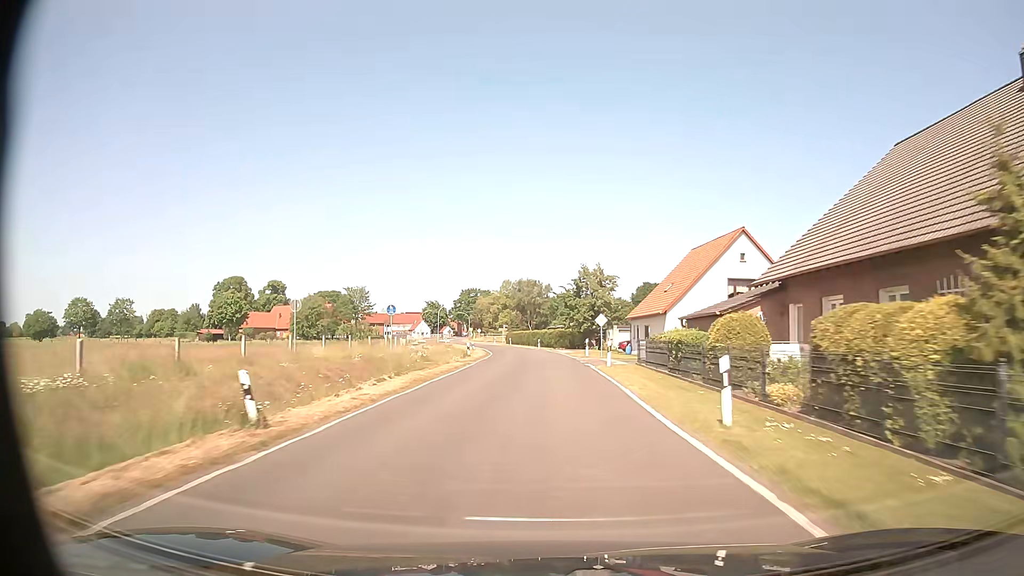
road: secondary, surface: paved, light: Day
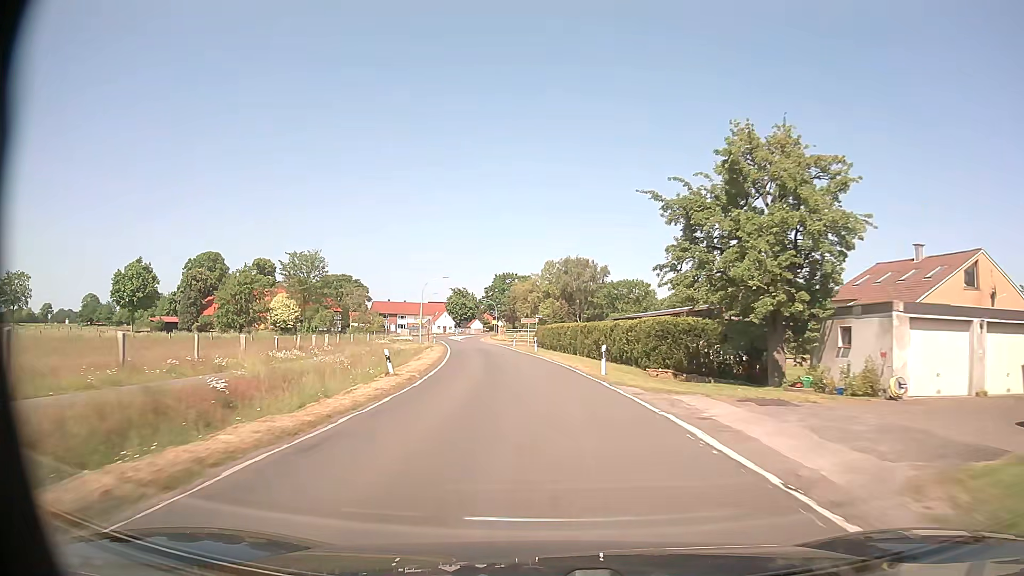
(-1.0, +51.8) m; -4°
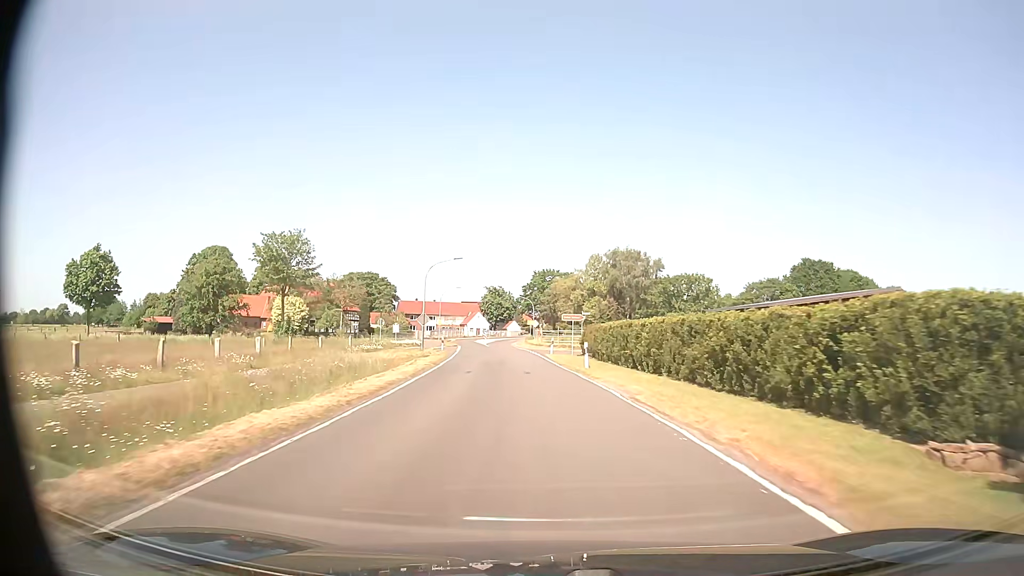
(-0.6, +20.2) m; -4°
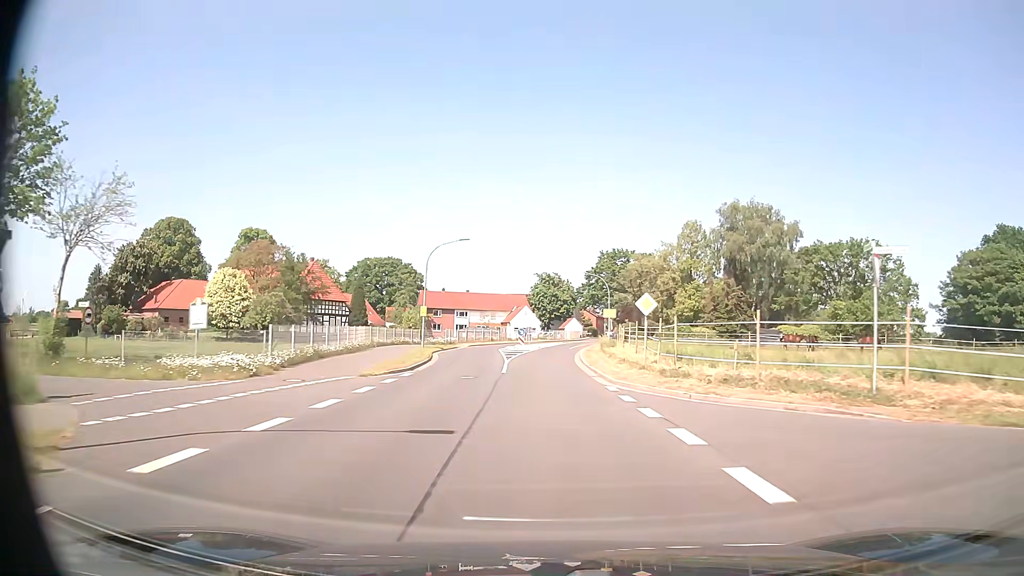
(-2.6, +48.8) m; -5°
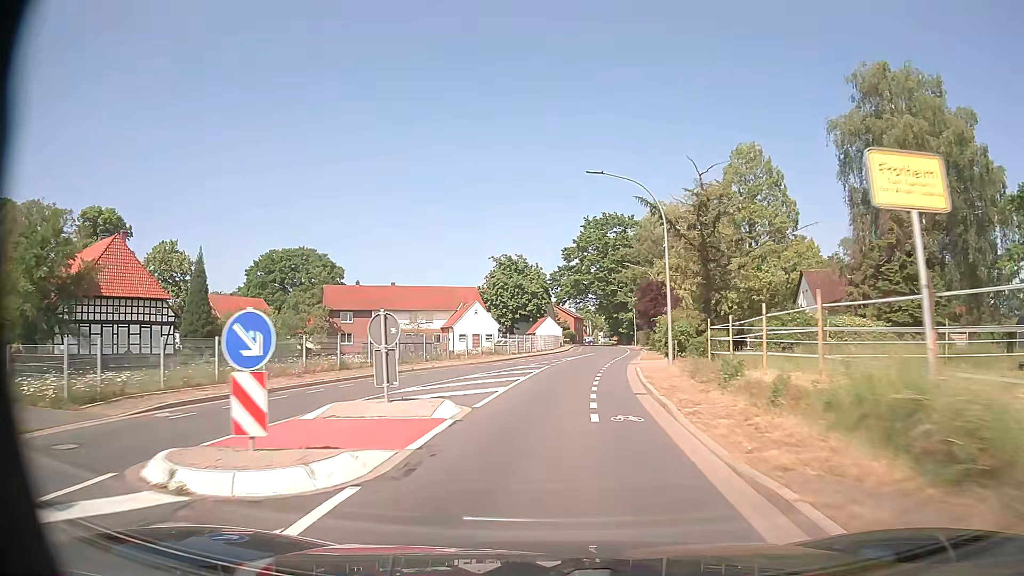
(+0.6, +46.3) m; +3°
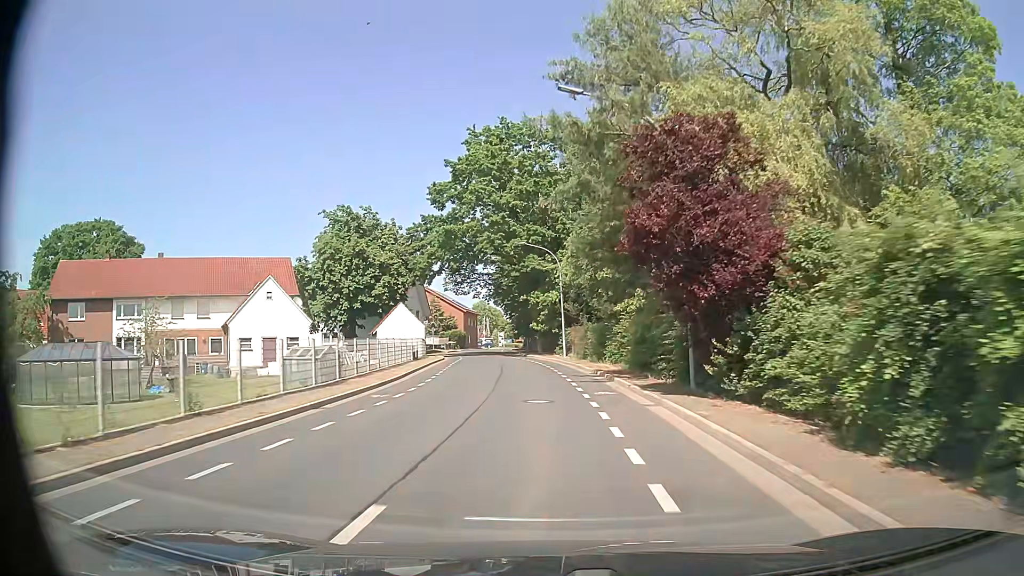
(+3.7, +42.7) m; +8°
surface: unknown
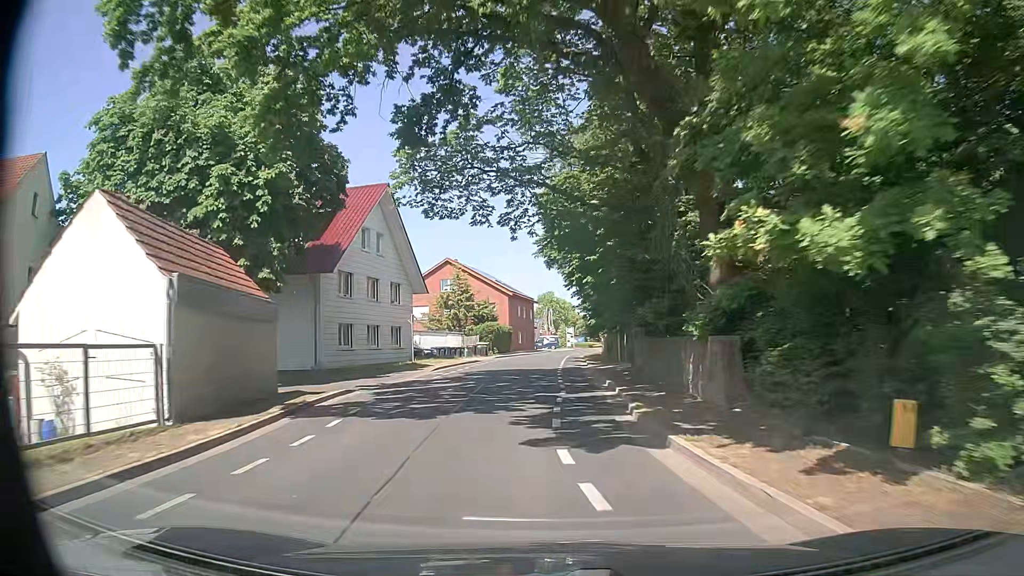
(-2.0, +41.3) m; -7°
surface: paved
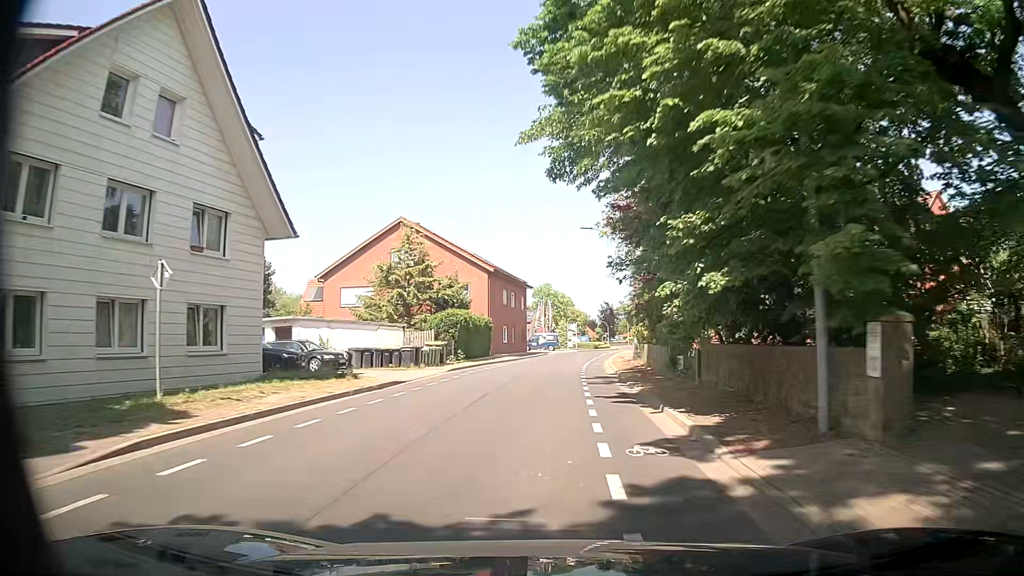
(+0.2, +24.3) m; +1°
(0, +10) (0, +20) (+1, +30) (+2, +40) (+3, +50) (+4, +60) (+6, +70) (+8, +79) (+10, +89) (+12, +99) m
